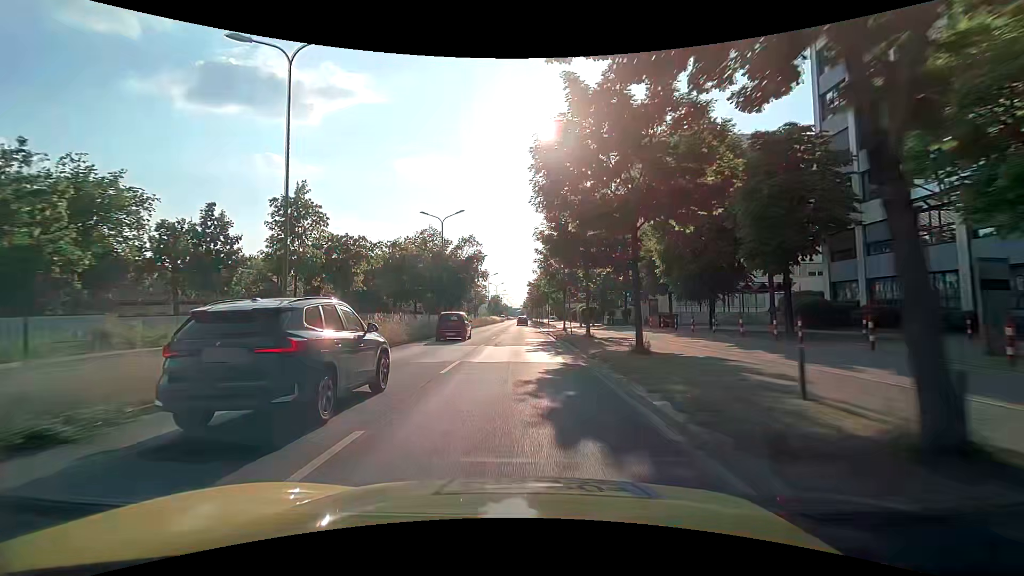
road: primary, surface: asphalt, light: Day
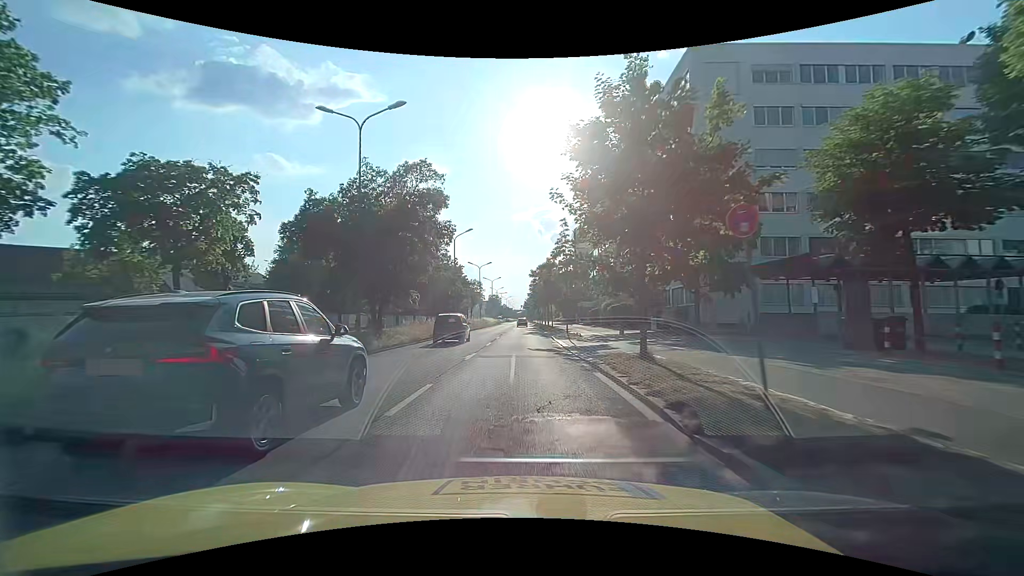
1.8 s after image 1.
(-0.2, +23.6) m; 0°
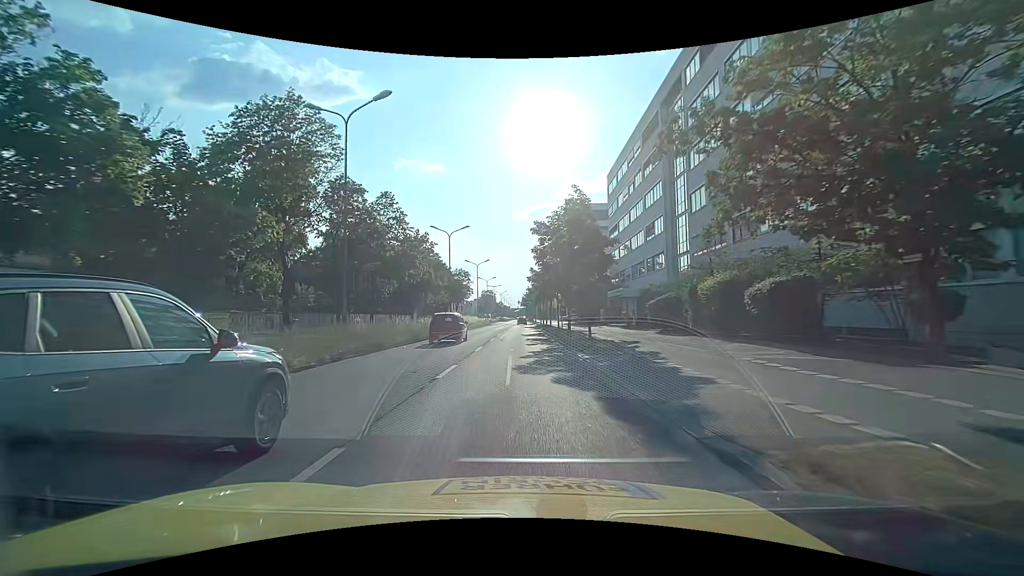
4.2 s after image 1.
(-0.1, +31.9) m; 0°
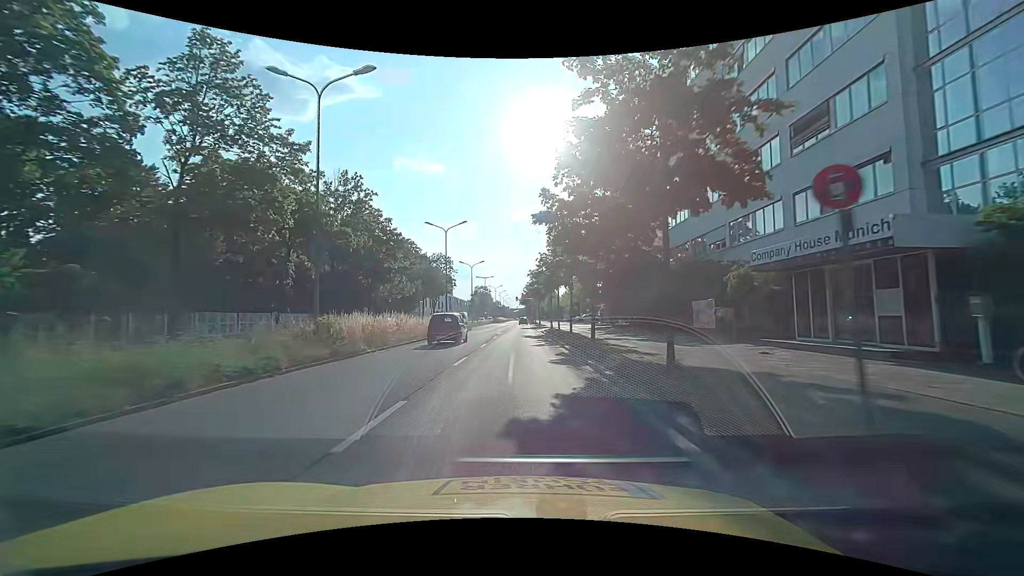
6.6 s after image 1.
(0.0, +32.9) m; 0°
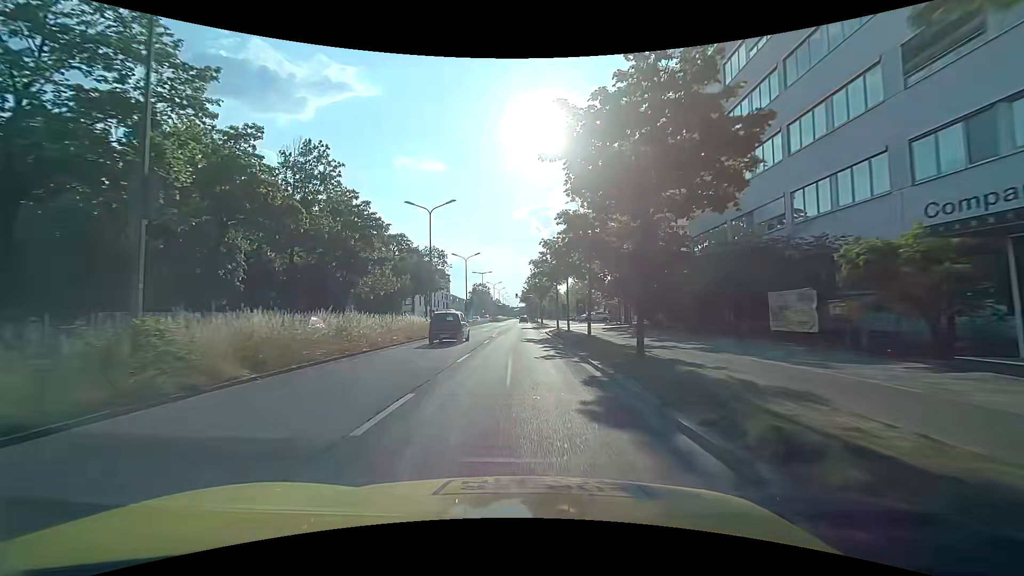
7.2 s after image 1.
(0.0, +8.4) m; 0°
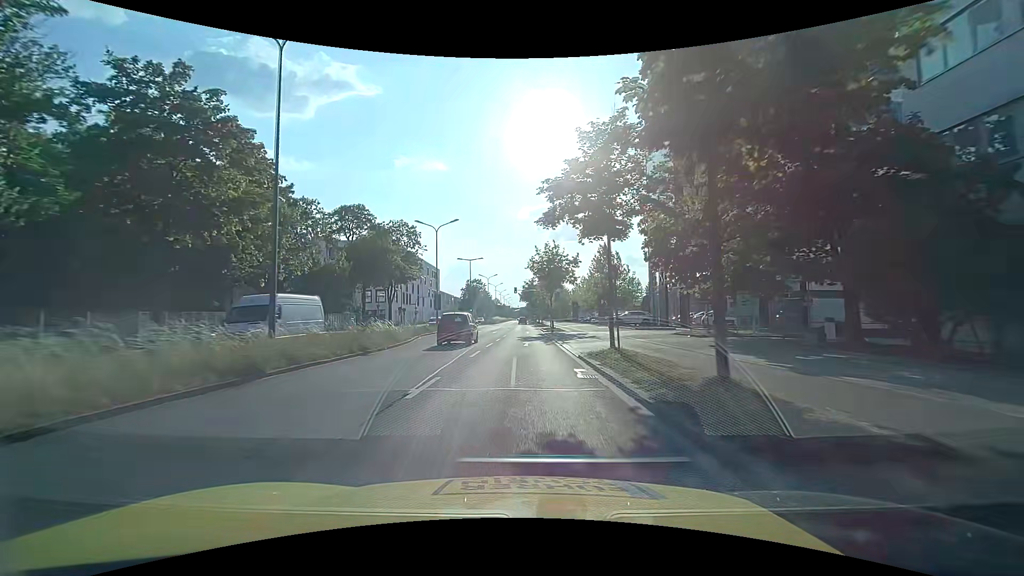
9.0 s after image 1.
(-0.1, +25.3) m; 0°
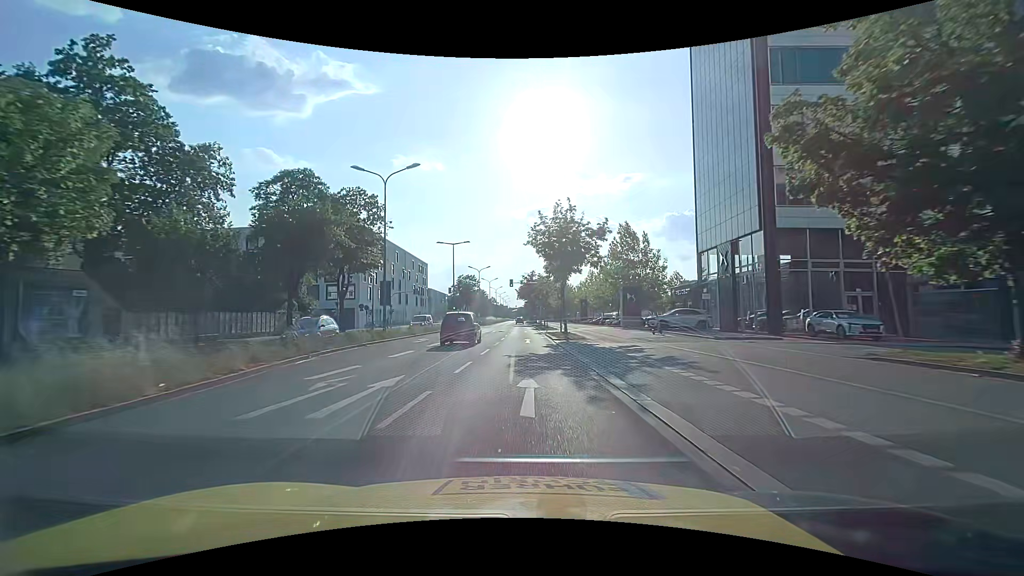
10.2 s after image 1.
(0.0, +17.1) m; 0°
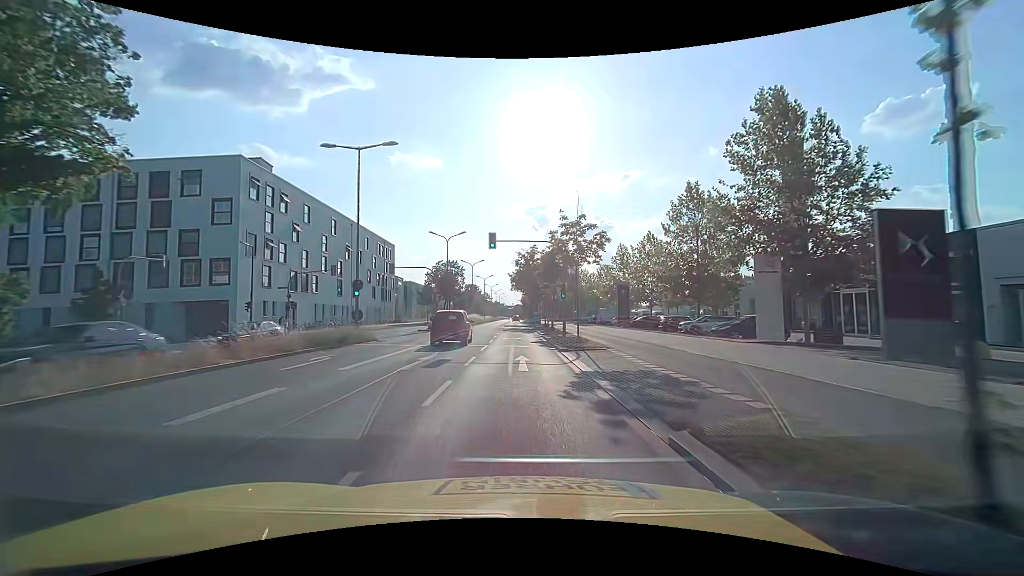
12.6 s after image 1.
(+0.3, +34.5) m; 0°
(0, +10) (0, +20) (0, +30) (0, +40) (-1, +50) (-1, +60) (-1, +70) (-1, +80) (-1, +90) (-1, +100) m
